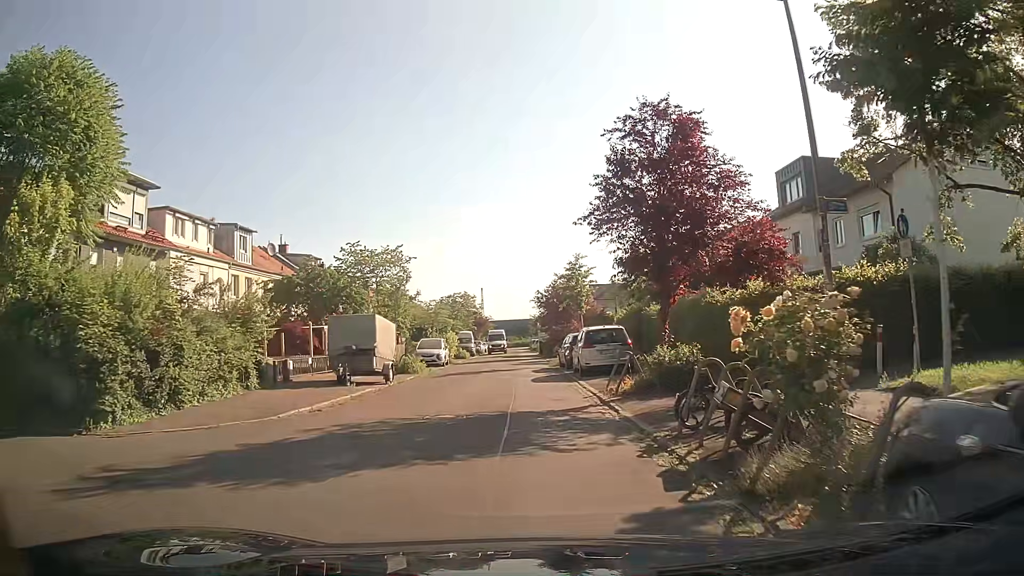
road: residential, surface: asphalt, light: Day
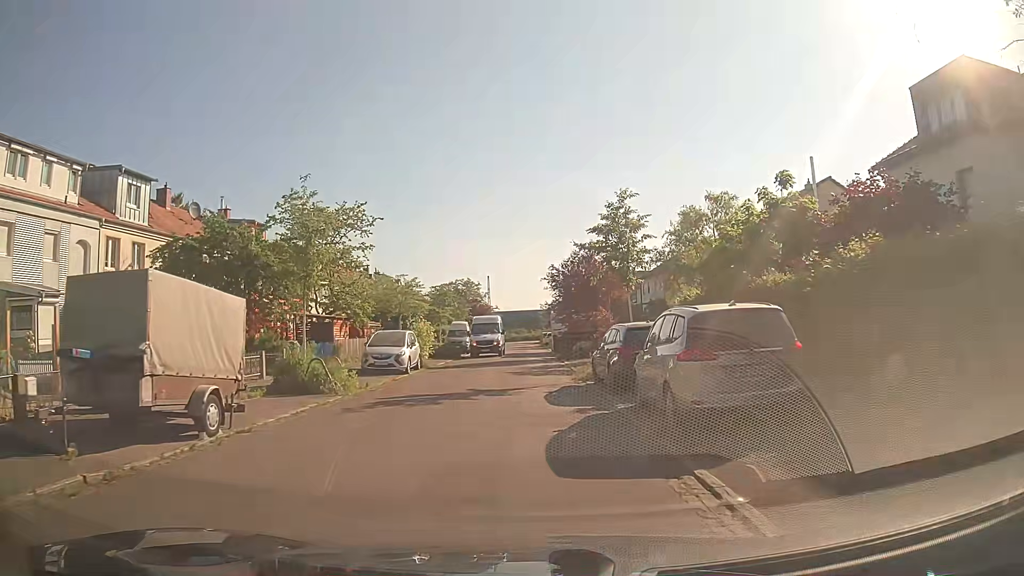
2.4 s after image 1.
(-0.2, +14.1) m; -2°
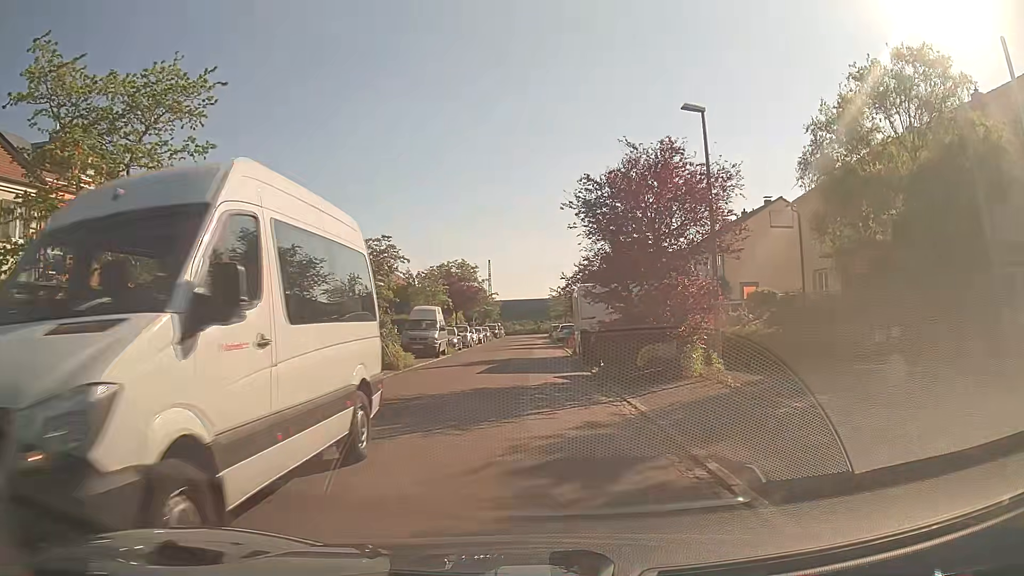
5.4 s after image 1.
(+0.1, +19.6) m; -1°
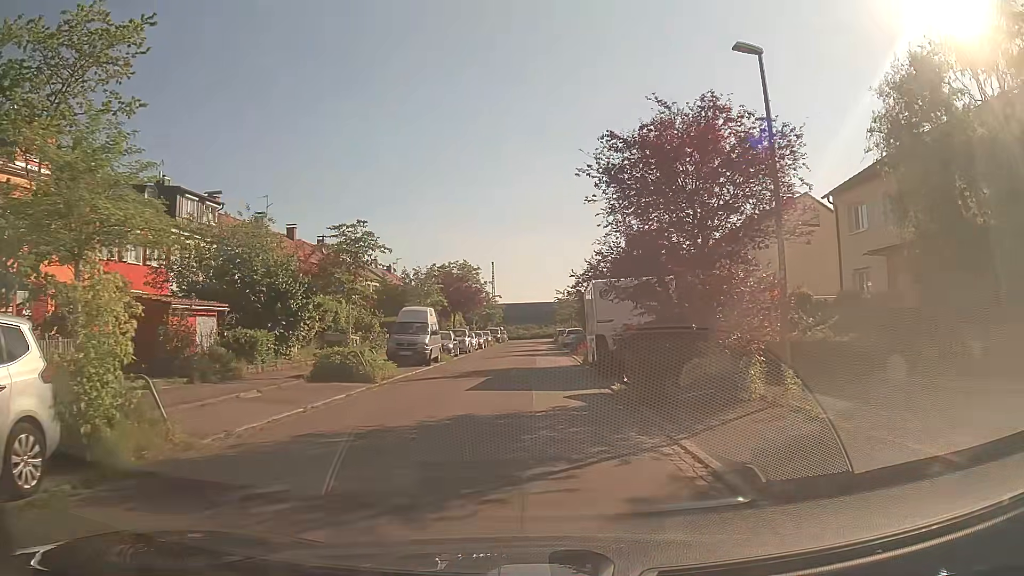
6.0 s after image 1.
(0.0, +4.1) m; -1°
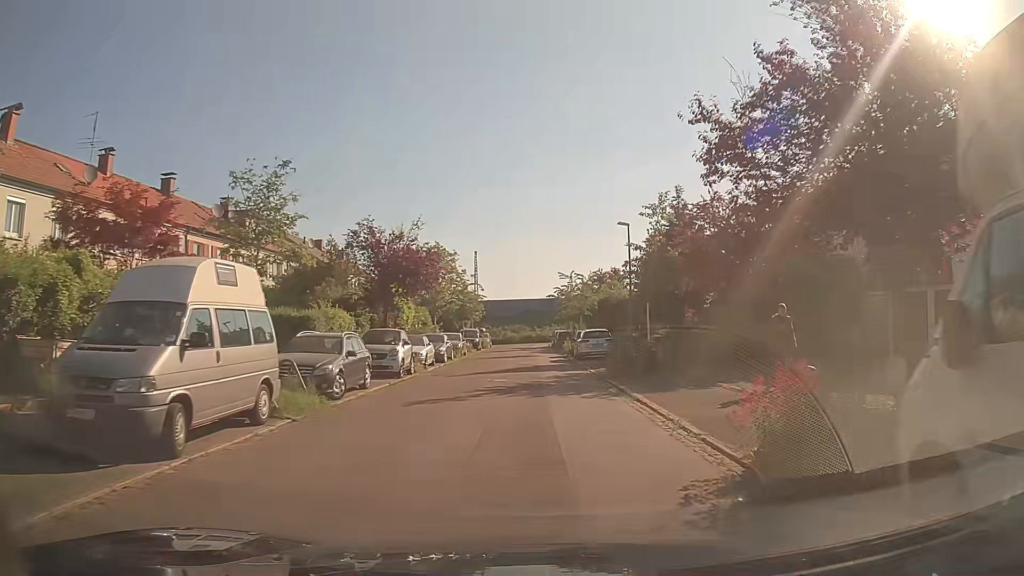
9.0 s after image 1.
(0.0, +20.9) m; +2°
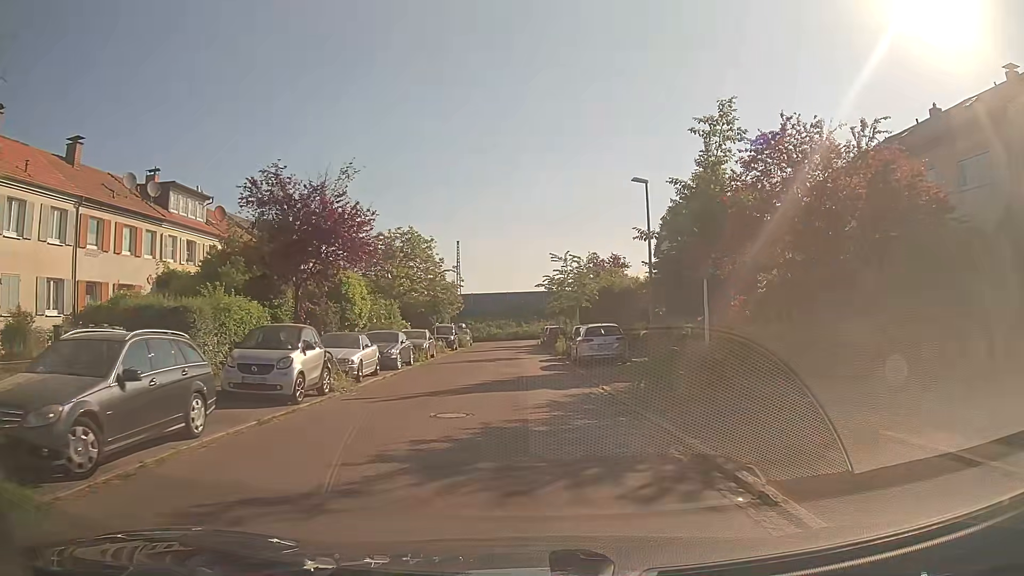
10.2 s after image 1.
(+0.1, +8.6) m; +1°
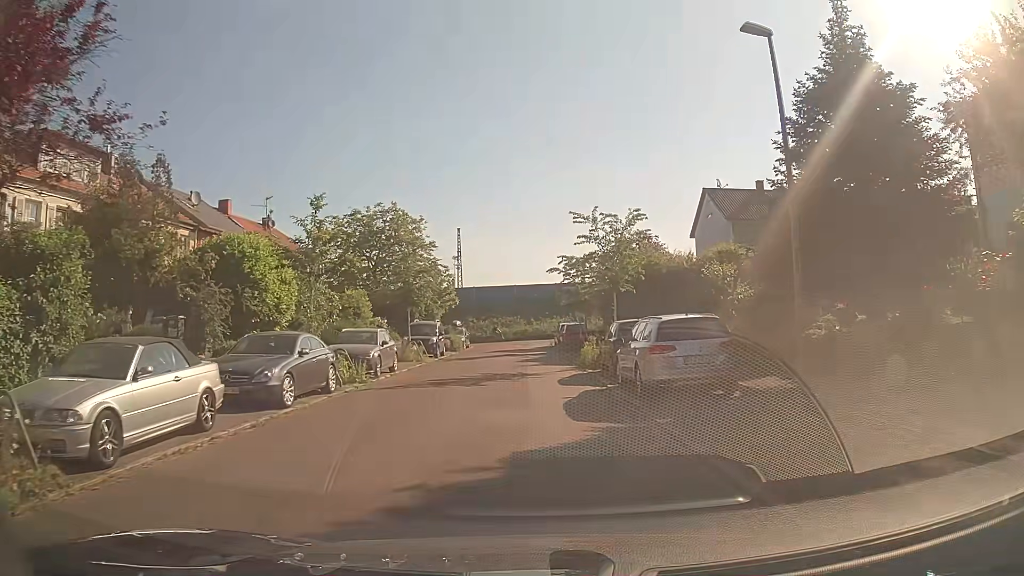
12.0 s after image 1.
(-0.1, +12.1) m; -1°
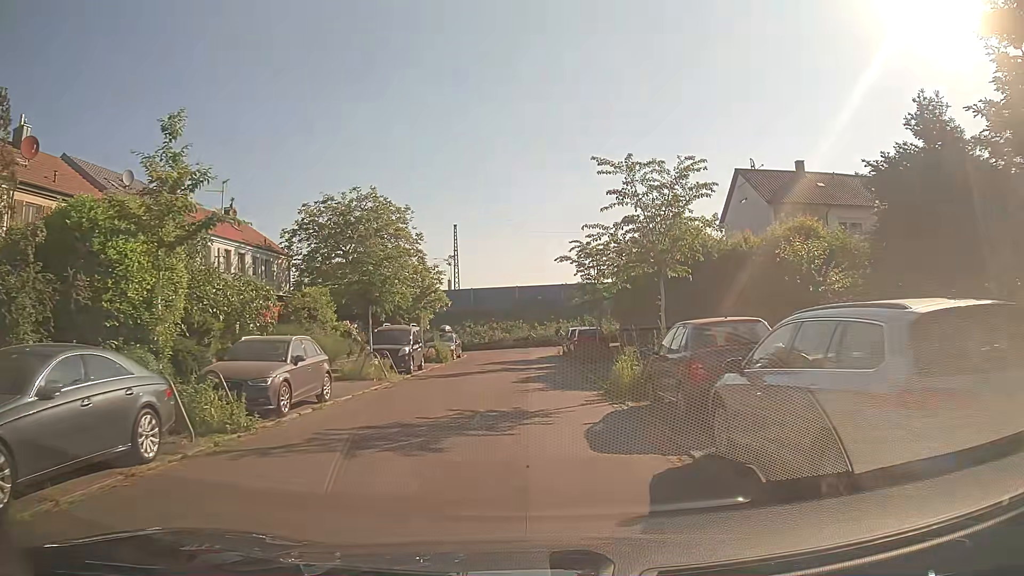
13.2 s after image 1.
(0.0, +8.0) m; -1°
(0, +10) (0, +20) (0, +30) (0, +40) (+1, +50) (+6, +58) (+15, +62) (+25, +63) (+35, +63) (+45, +63) m
